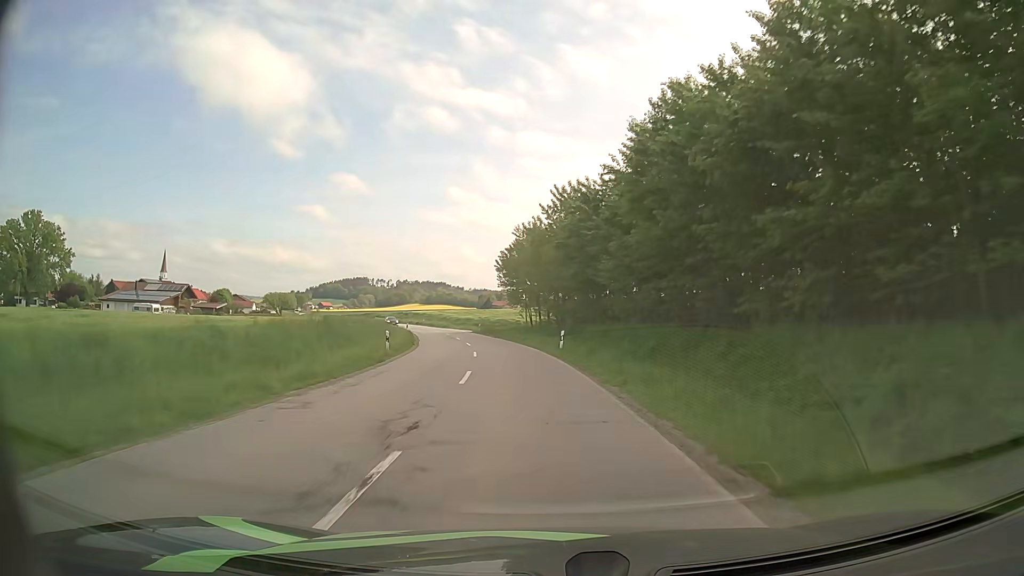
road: secondary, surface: asphalt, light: Day
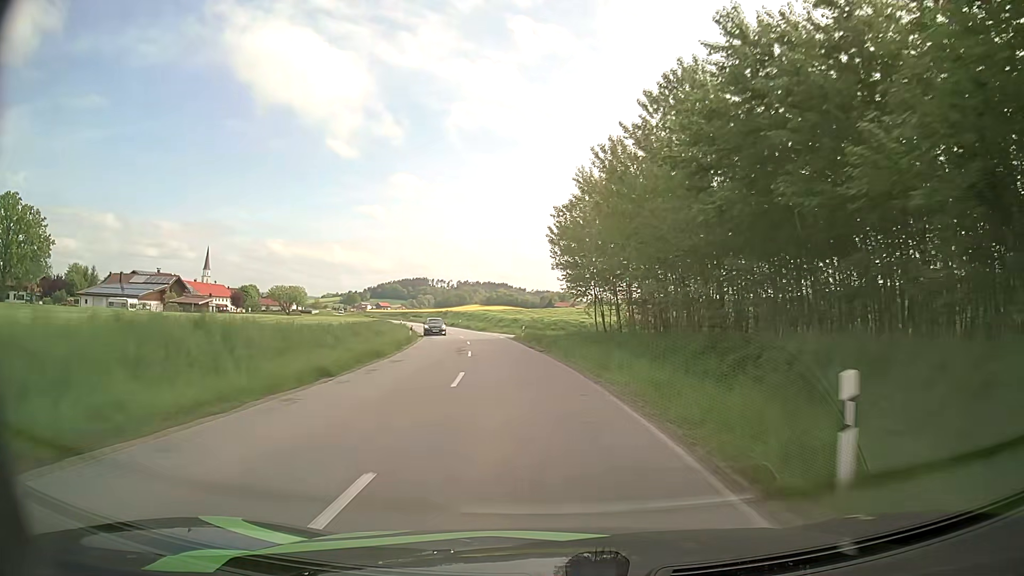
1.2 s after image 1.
(-1.2, +25.2) m; -5°
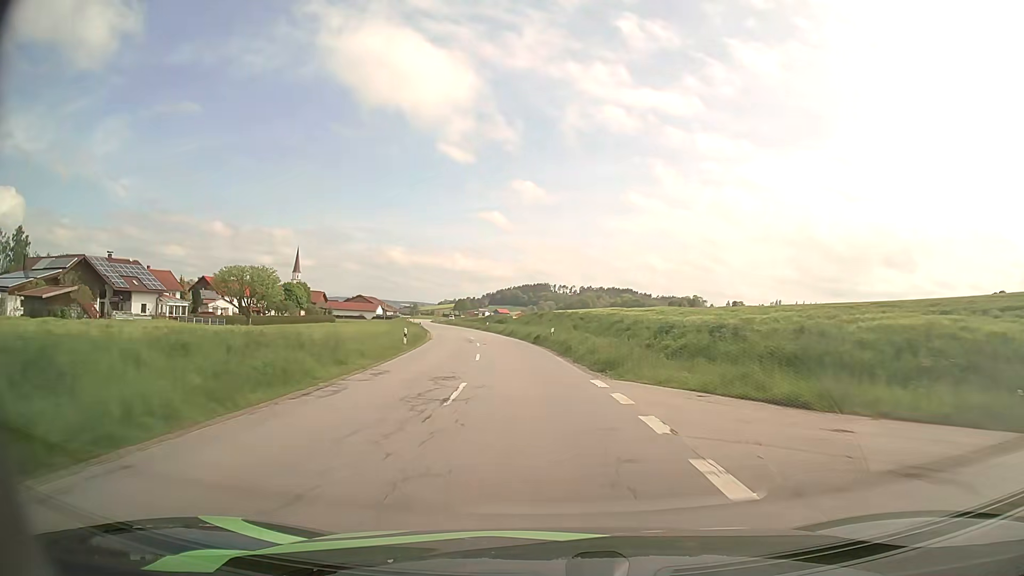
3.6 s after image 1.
(-4.9, +50.9) m; -11°
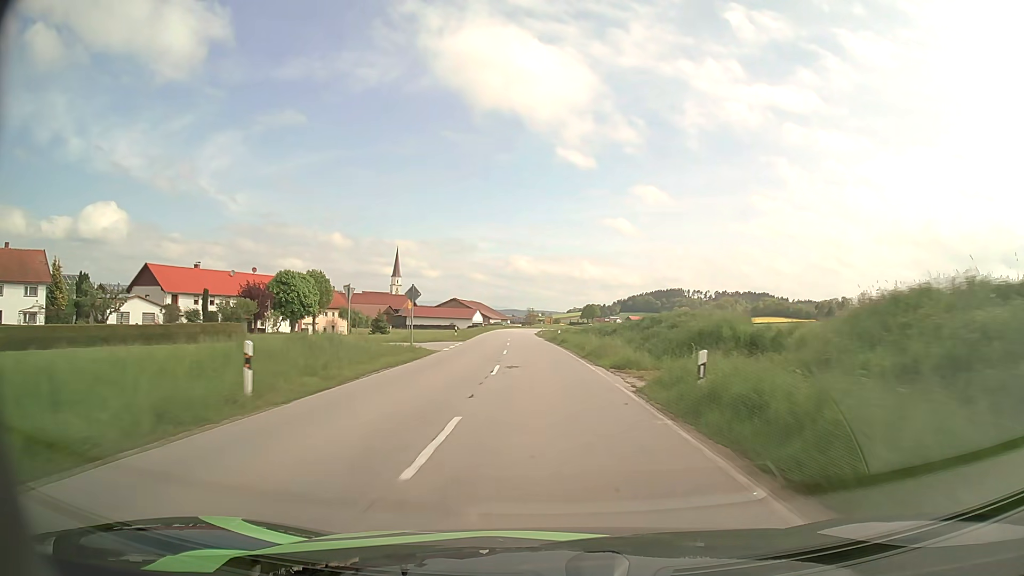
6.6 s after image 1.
(-7.1, +65.4) m; -11°
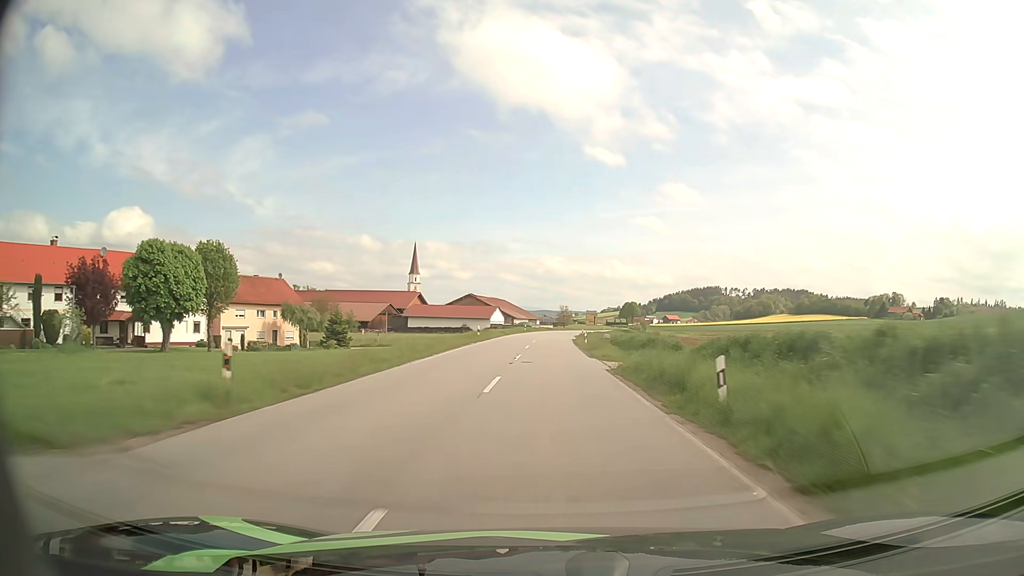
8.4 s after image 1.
(-1.2, +41.0) m; -3°
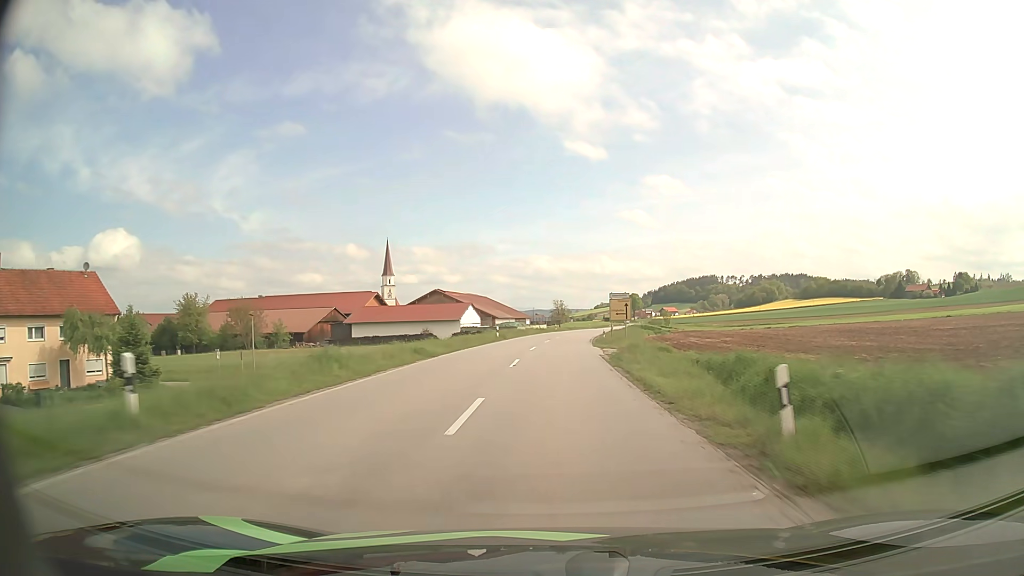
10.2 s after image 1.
(0.0, +41.1) m; +1°
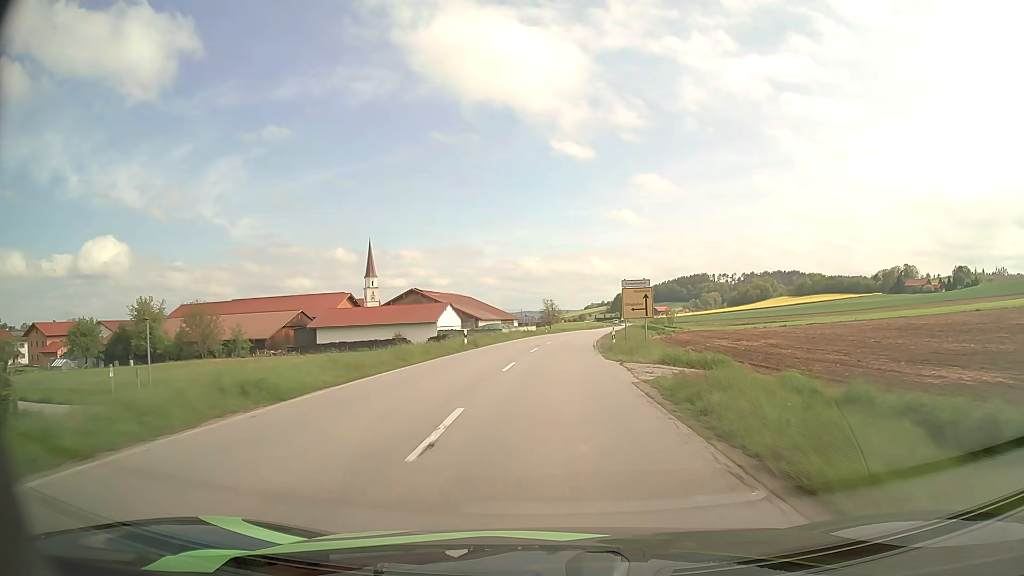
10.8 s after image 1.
(+0.1, +13.7) m; +1°
